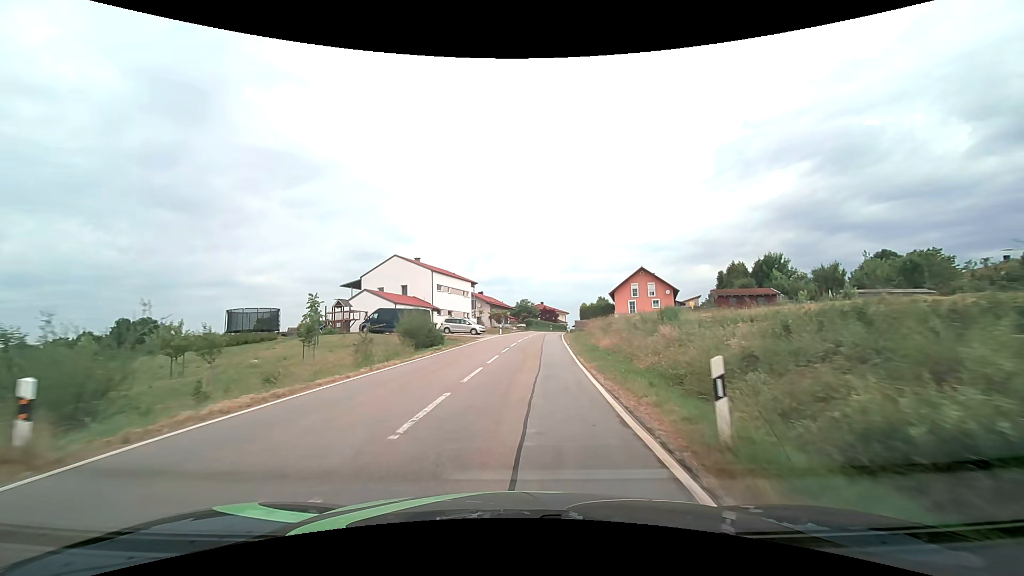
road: tertiary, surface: asphalt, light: Day
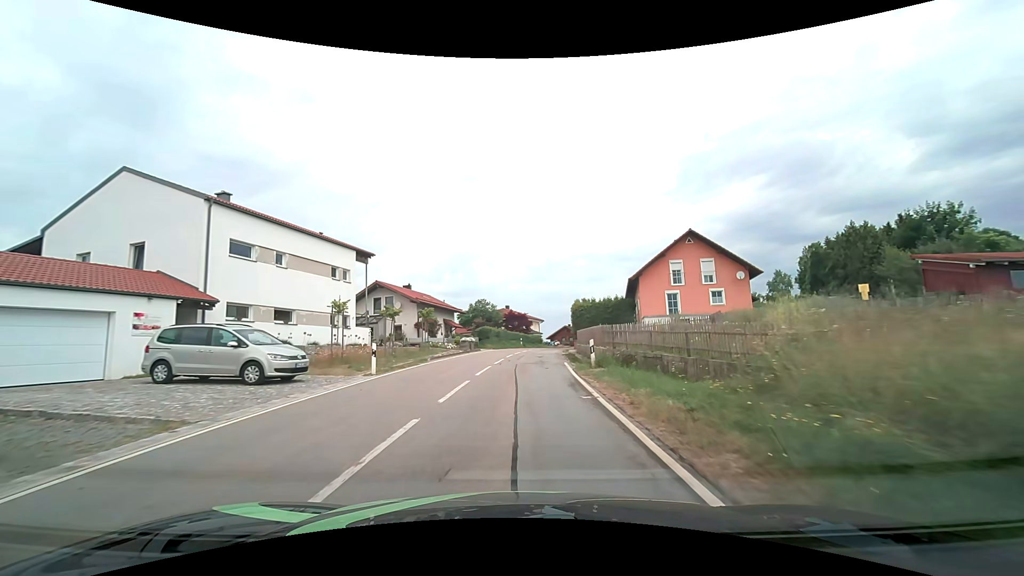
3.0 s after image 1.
(+1.9, +37.6) m; +4°
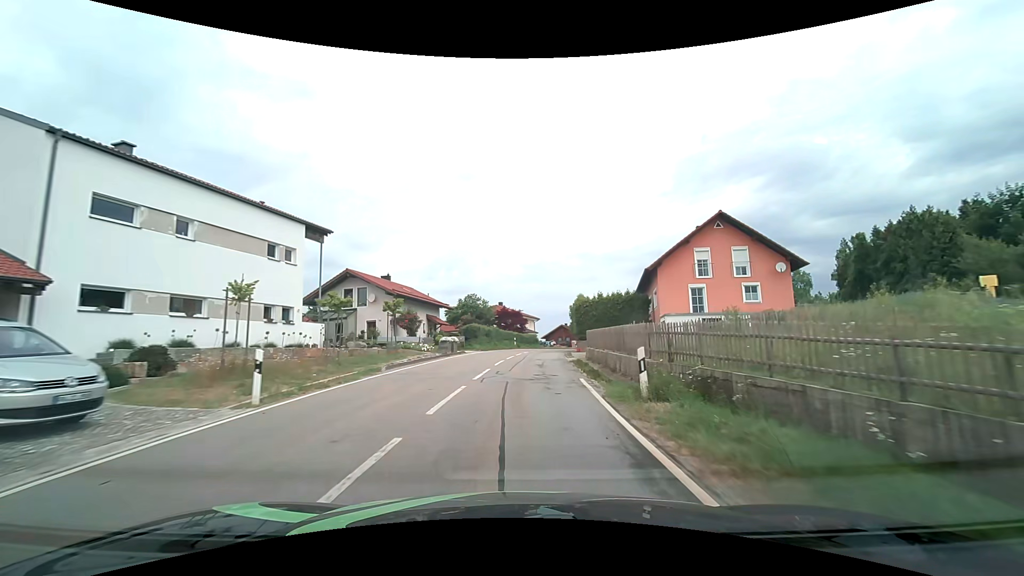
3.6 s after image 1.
(0.0, +7.4) m; 0°
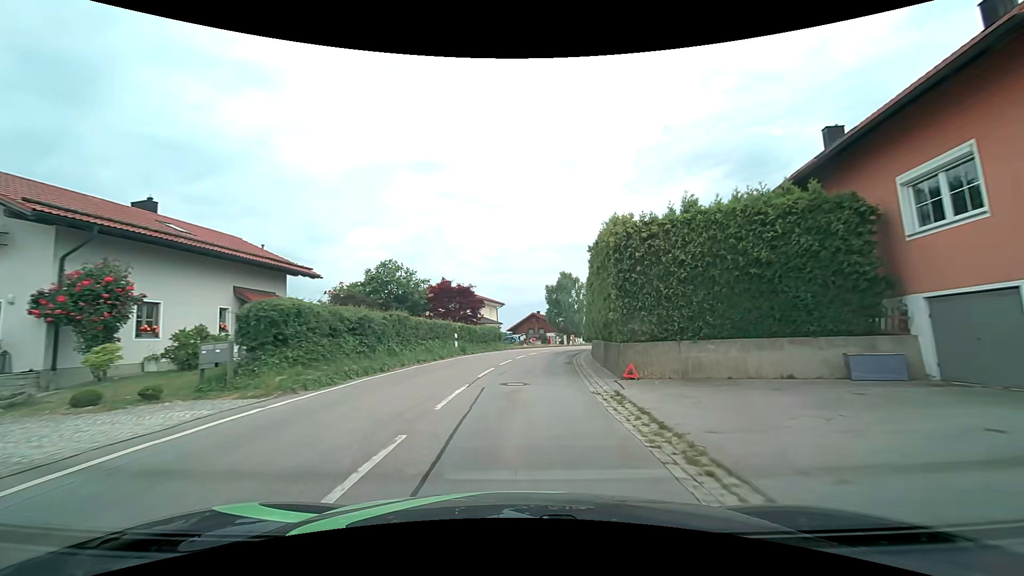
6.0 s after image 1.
(+1.2, +29.4) m; +4°
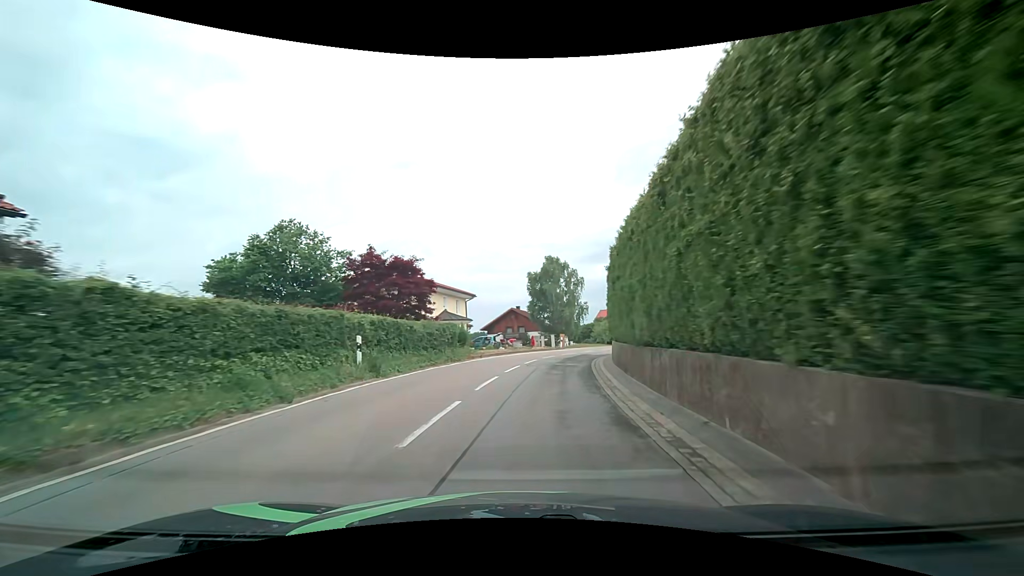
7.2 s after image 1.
(+0.3, +15.0) m; +2°
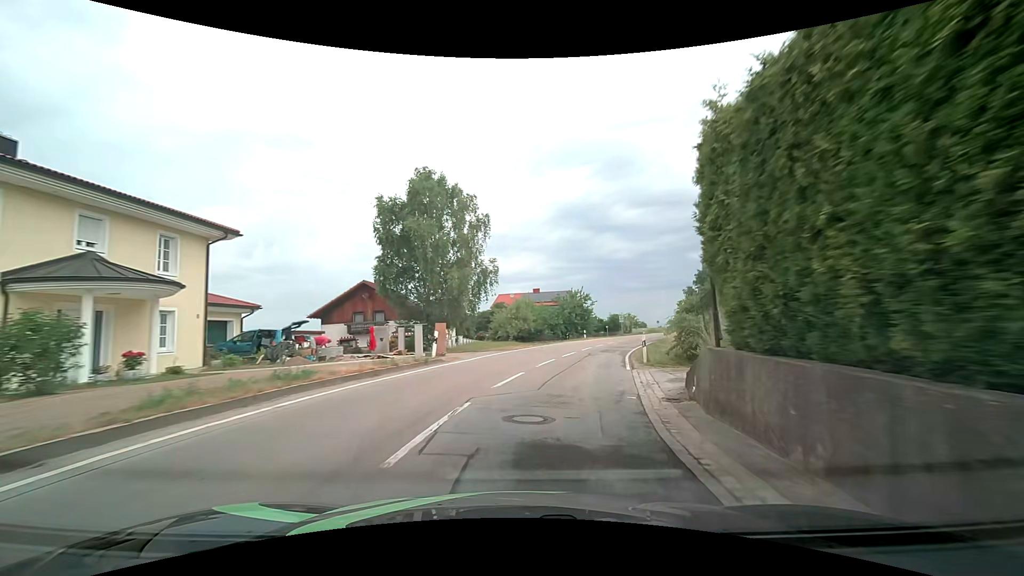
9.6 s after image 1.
(+2.9, +29.9) m; +12°
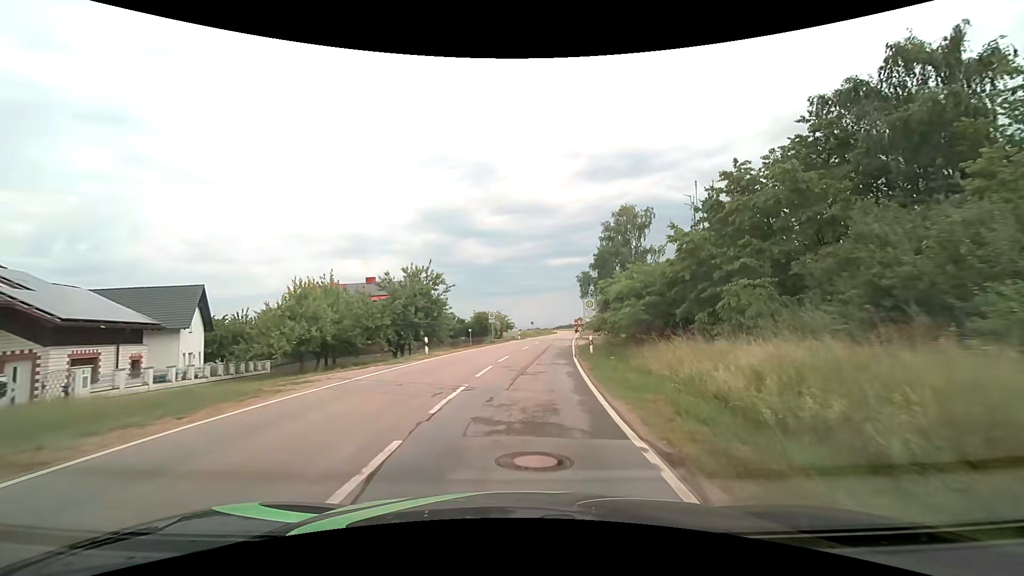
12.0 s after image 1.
(+4.4, +27.4) m; +16°
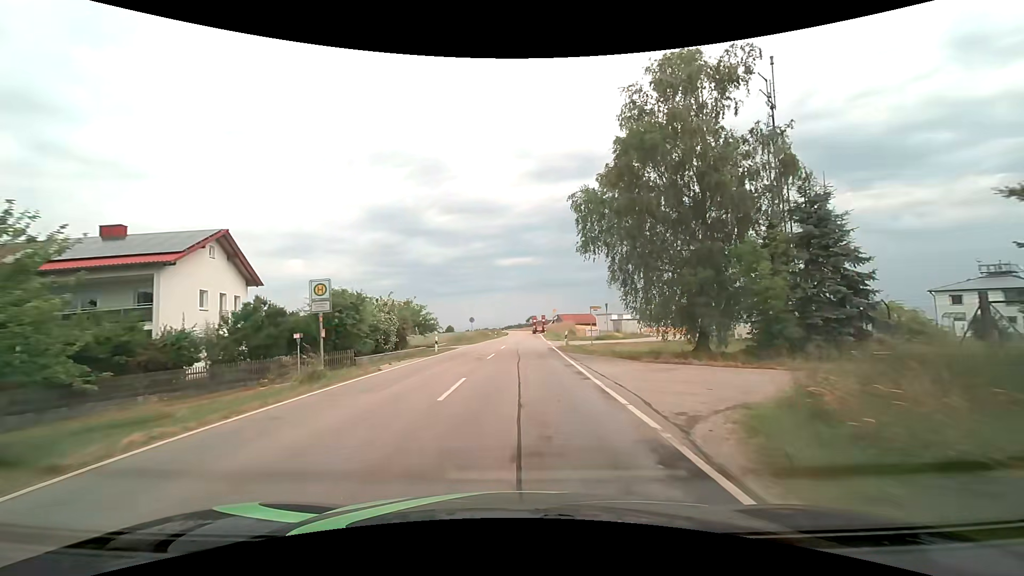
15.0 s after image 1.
(+1.9, +34.9) m; +6°
(0, +10) (0, +20) (0, +30) (+1, +40) (+1, +50) (+1, +60) (+1, +70) (0, +80) (0, +90) (0, +100) m
